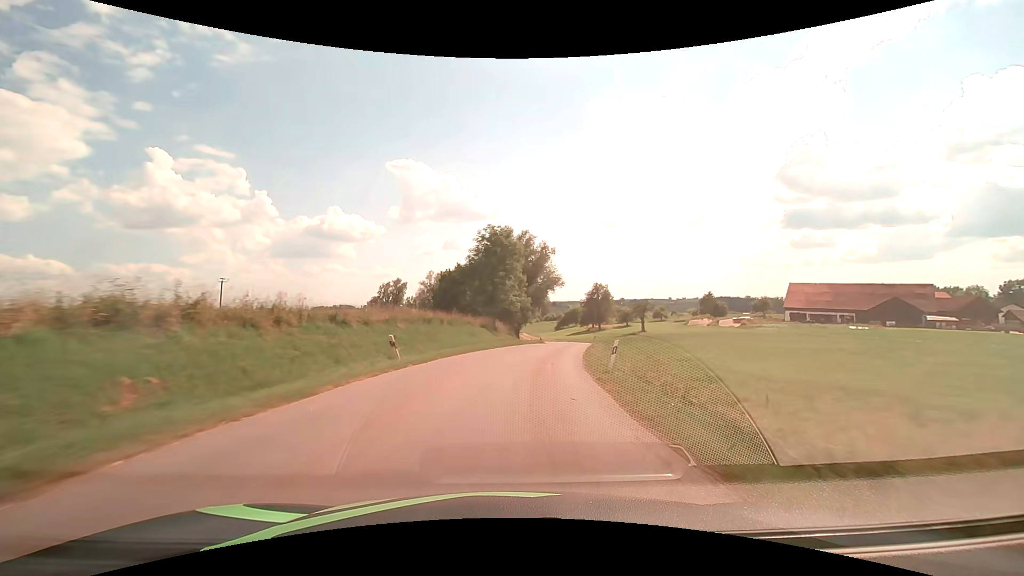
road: tertiary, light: Day
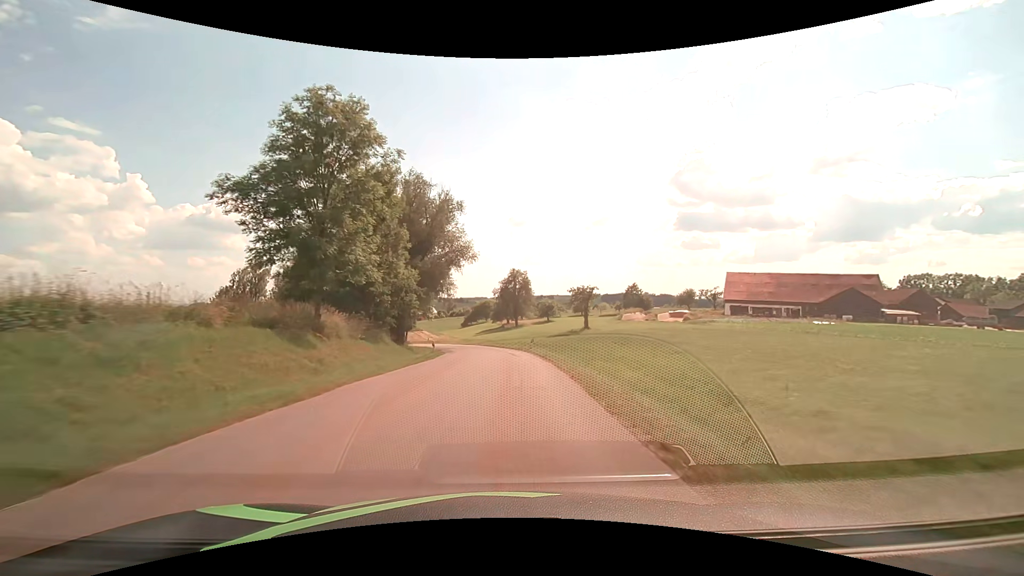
(+2.6, +29.8) m; +10°
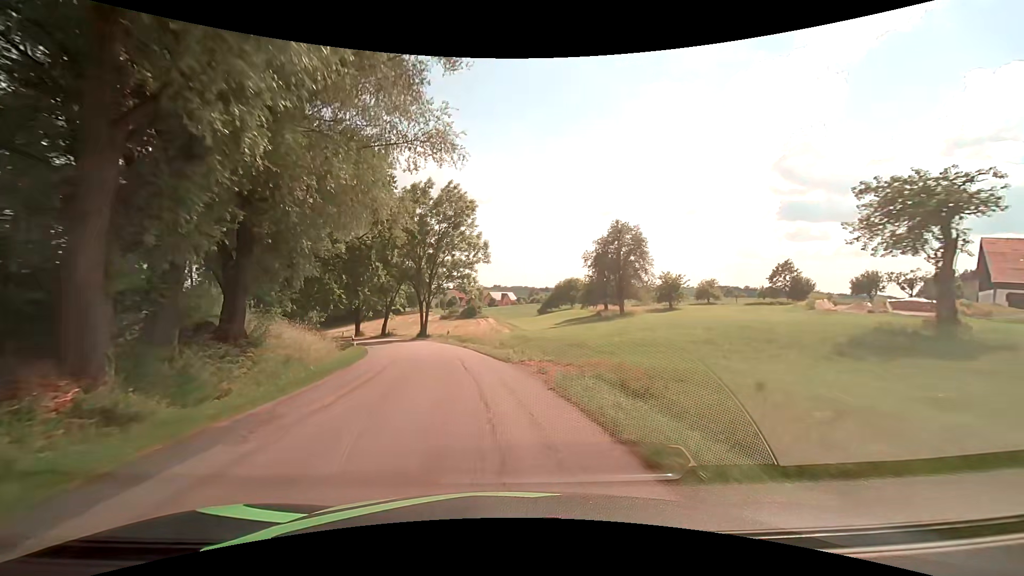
(-1.3, +44.9) m; -10°
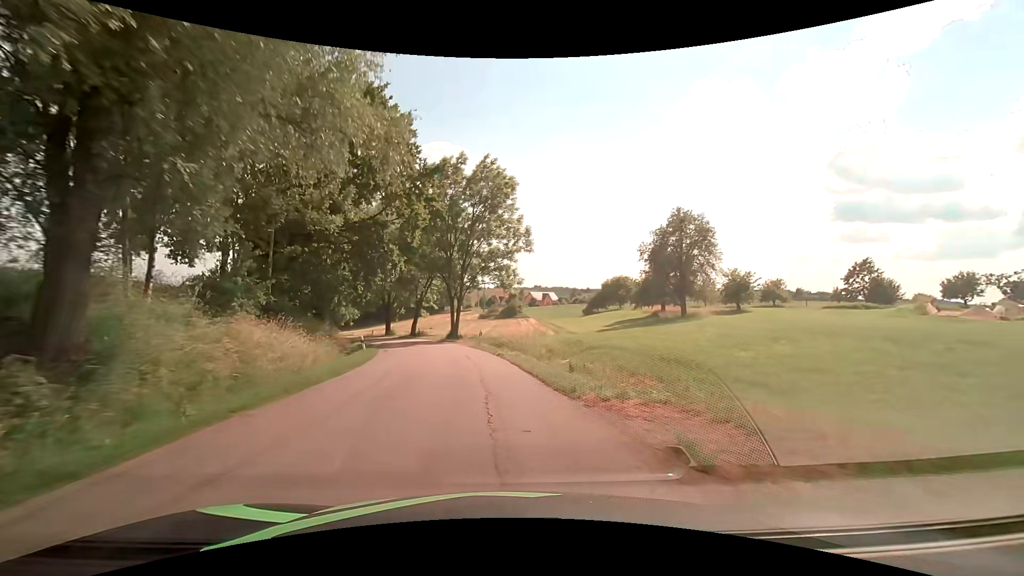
(-0.3, +8.1) m; -5°
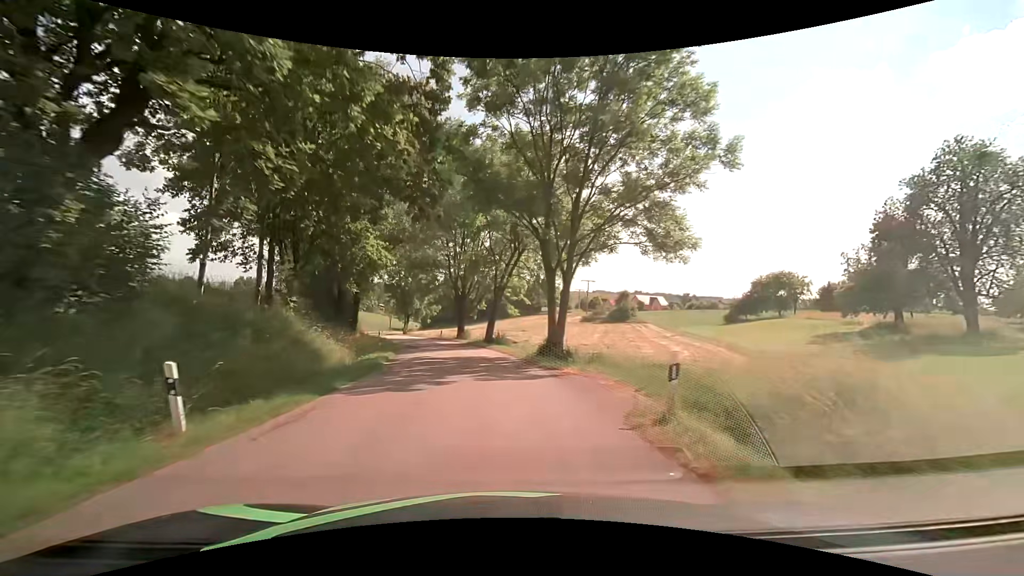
(-2.2, +23.5) m; -11°
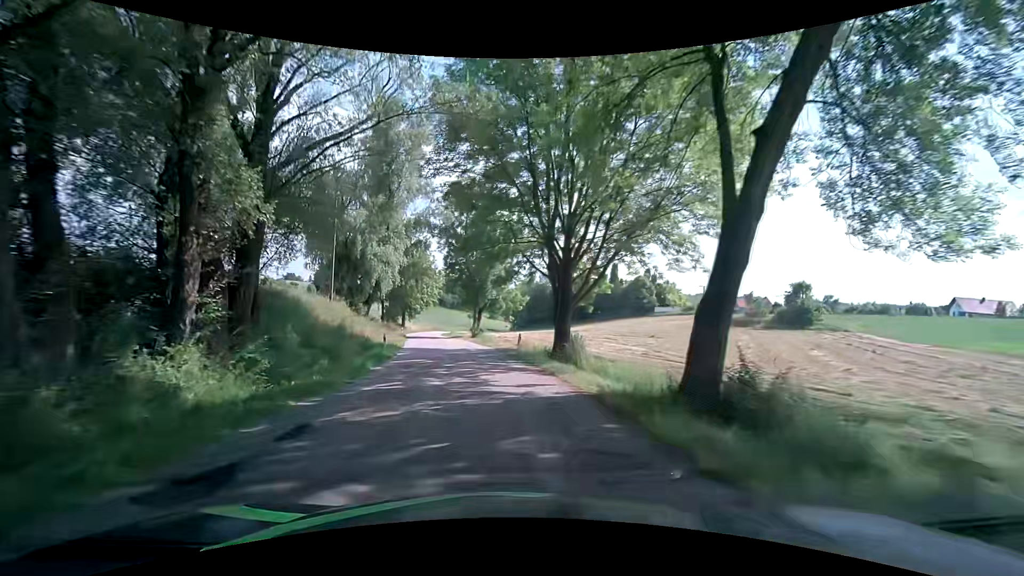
(-2.8, +30.7) m; -10°
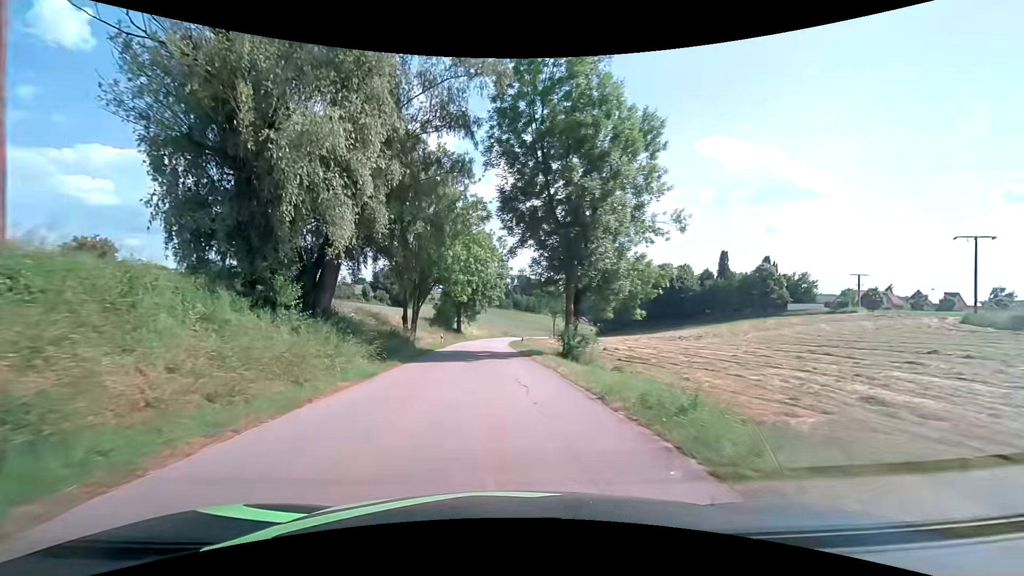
(-2.9, +30.5) m; -9°
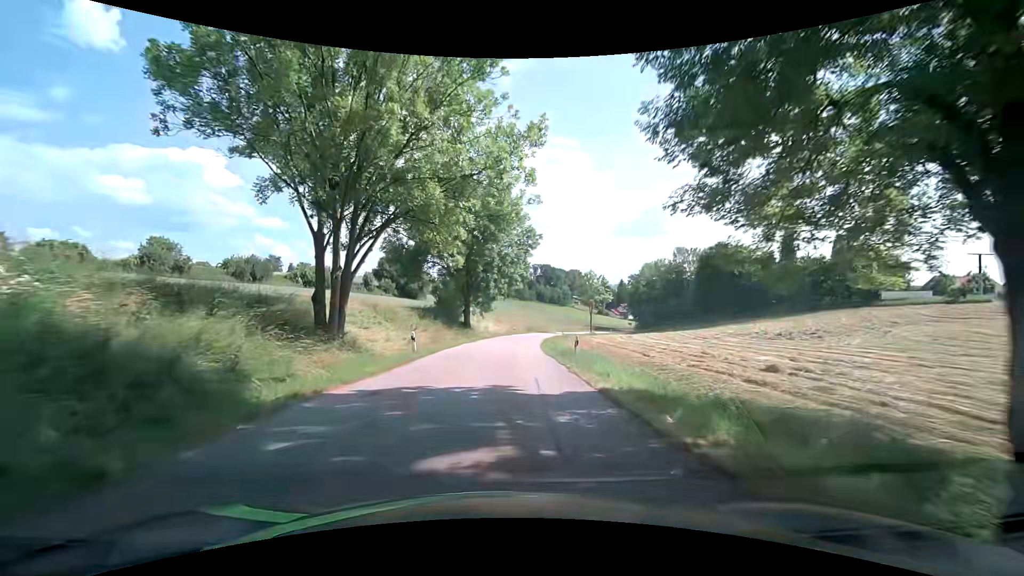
(-0.9, +23.0) m; -2°
(0, +10) (0, +20) (0, +30) (0, +40) (0, +50) (+1, +60) (+3, +70) (+5, +80) (+7, +89) (+10, +99) m
